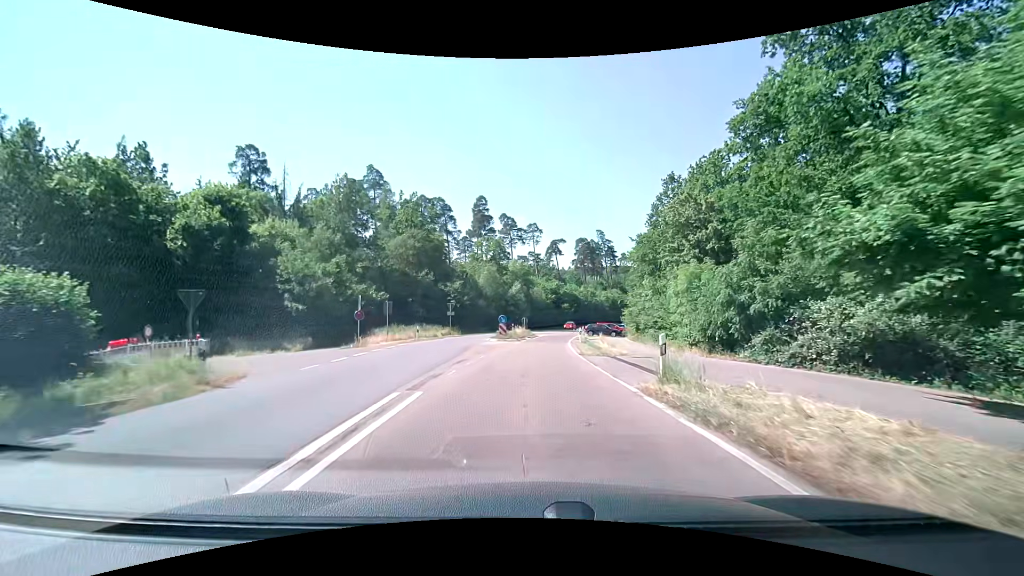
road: secondary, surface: asphalt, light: Day
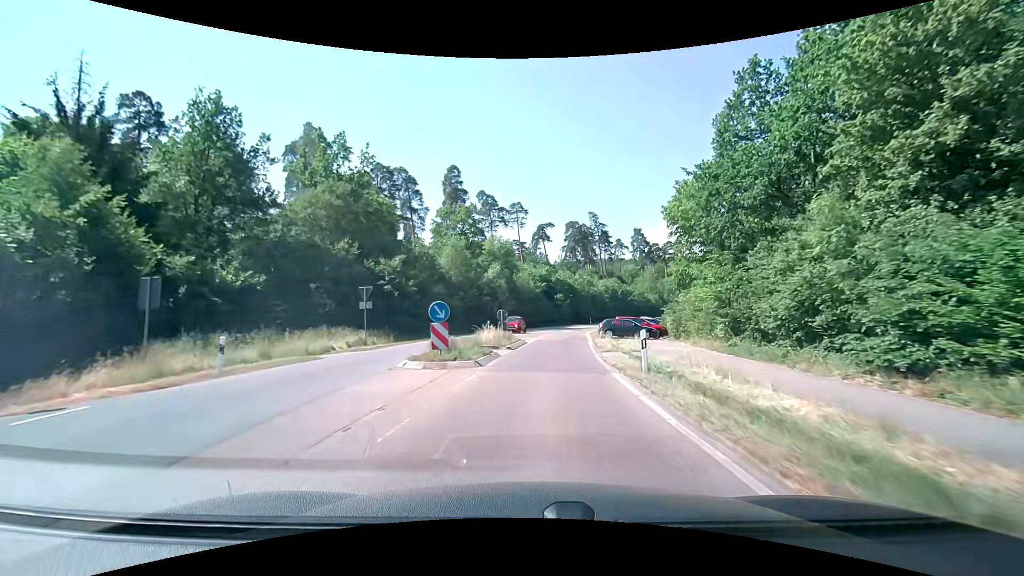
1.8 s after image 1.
(+0.3, +21.9) m; +1°
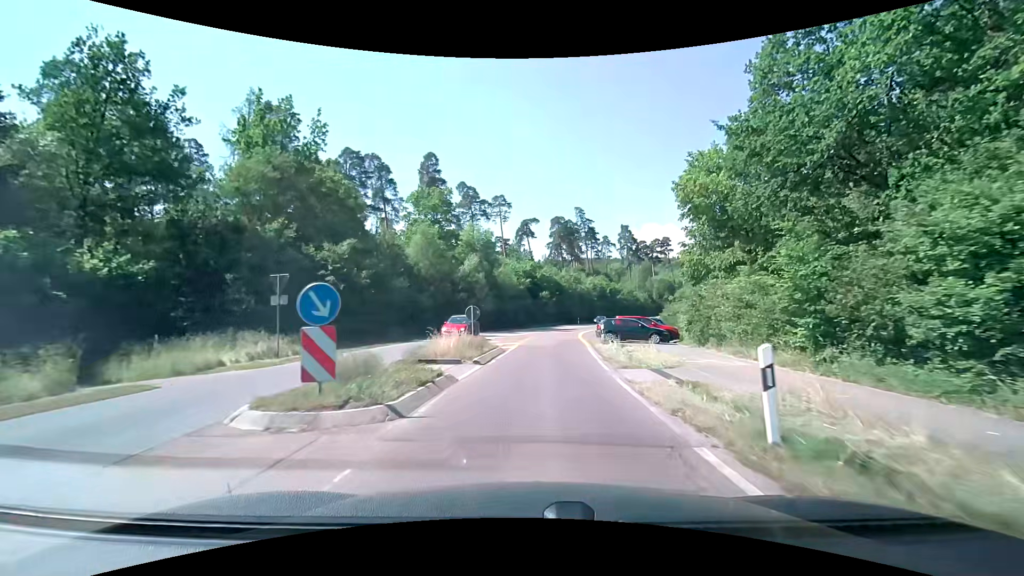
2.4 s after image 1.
(+0.1, +7.3) m; +2°
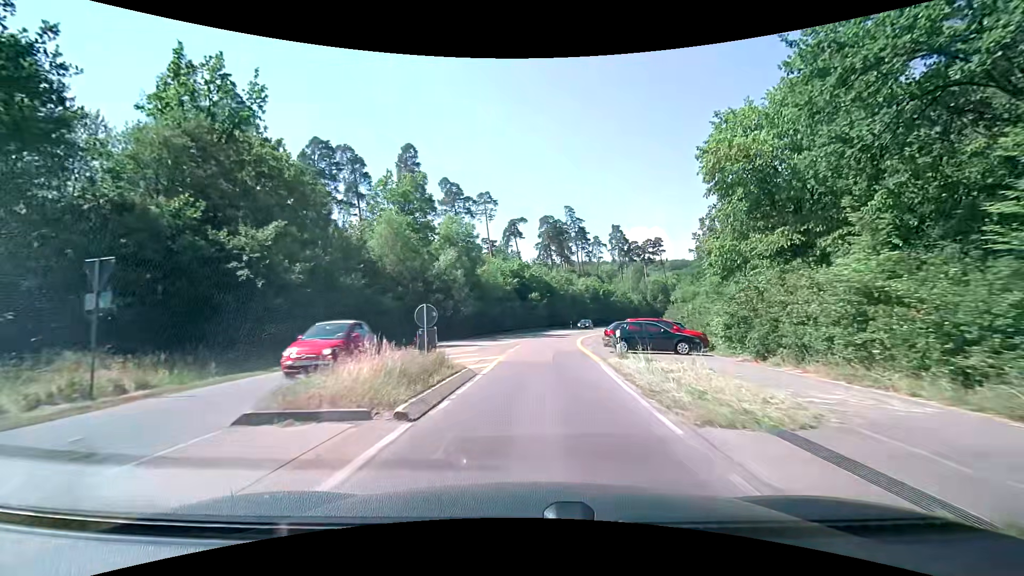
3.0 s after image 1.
(+0.1, +7.3) m; +2°
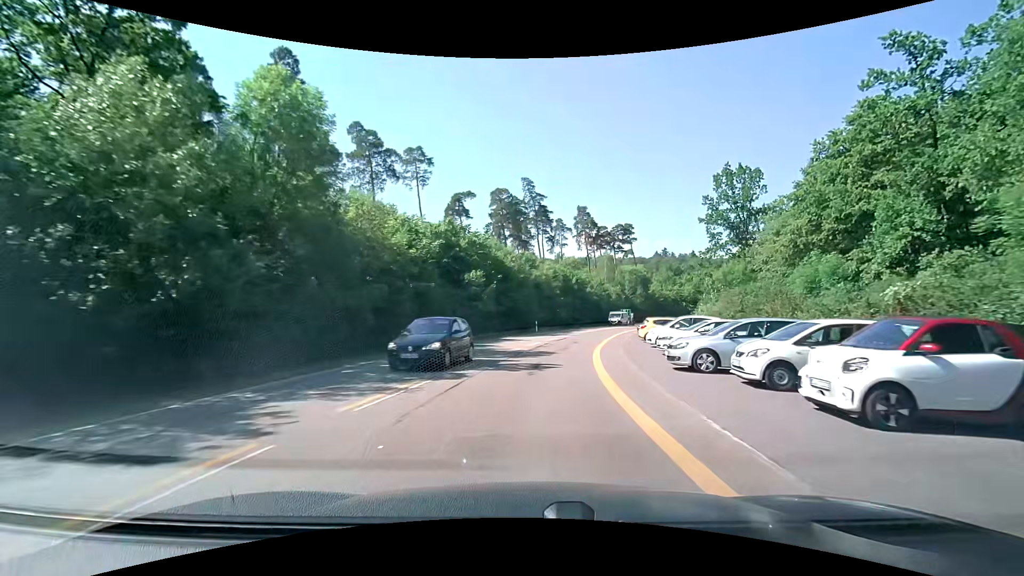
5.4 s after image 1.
(+1.0, +29.4) m; +4°
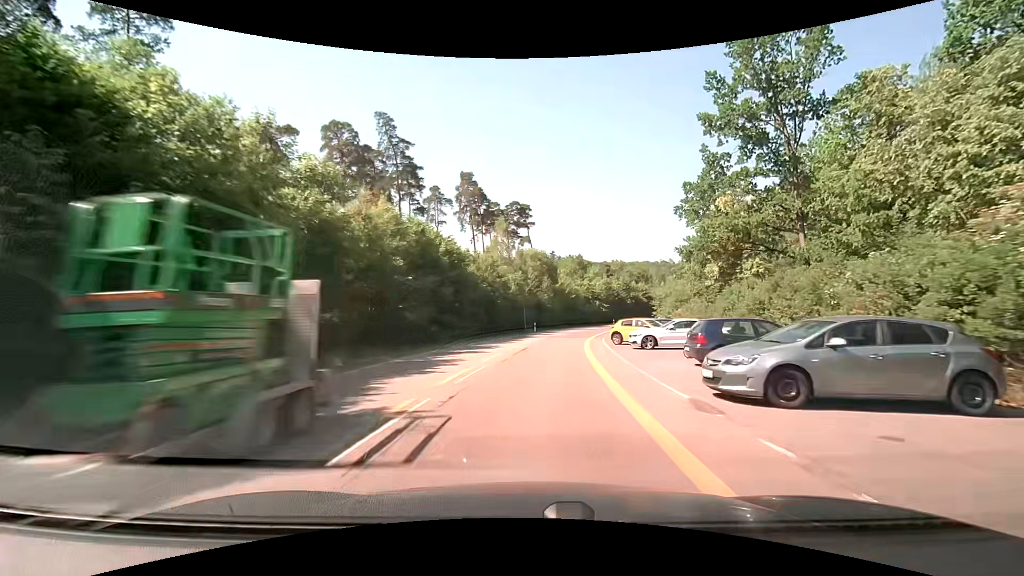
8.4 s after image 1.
(+4.7, +37.8) m; +13°
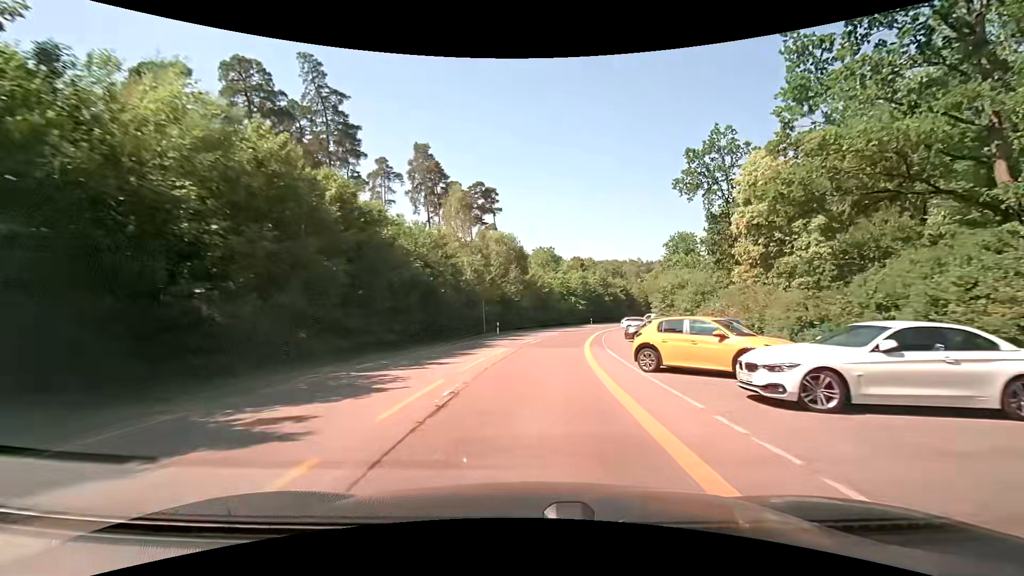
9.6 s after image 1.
(+0.6, +15.6) m; +4°
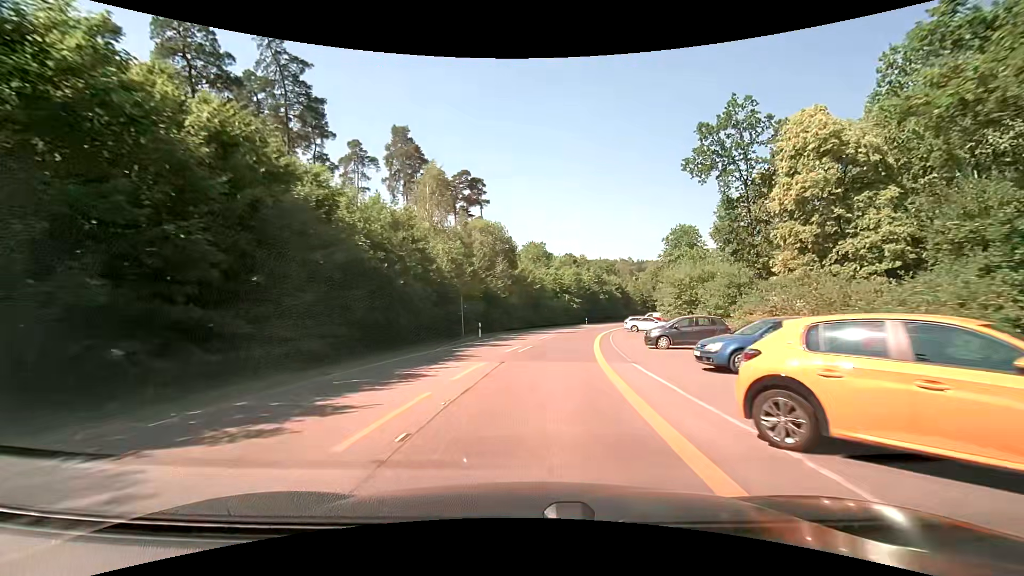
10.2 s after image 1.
(+0.1, +7.8) m; +1°
(0, +10) (+1, +20) (+2, +30) (+4, +40) (+6, +50) (+8, +59) (+11, +69) (+14, +78) (+18, +88) (+21, +97) m
